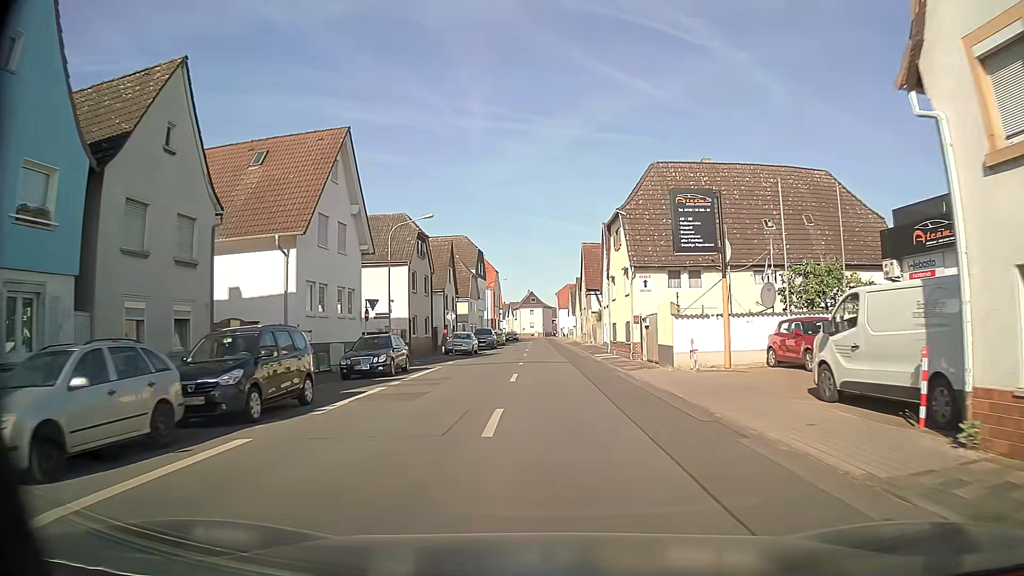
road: tertiary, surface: asphalt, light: Day
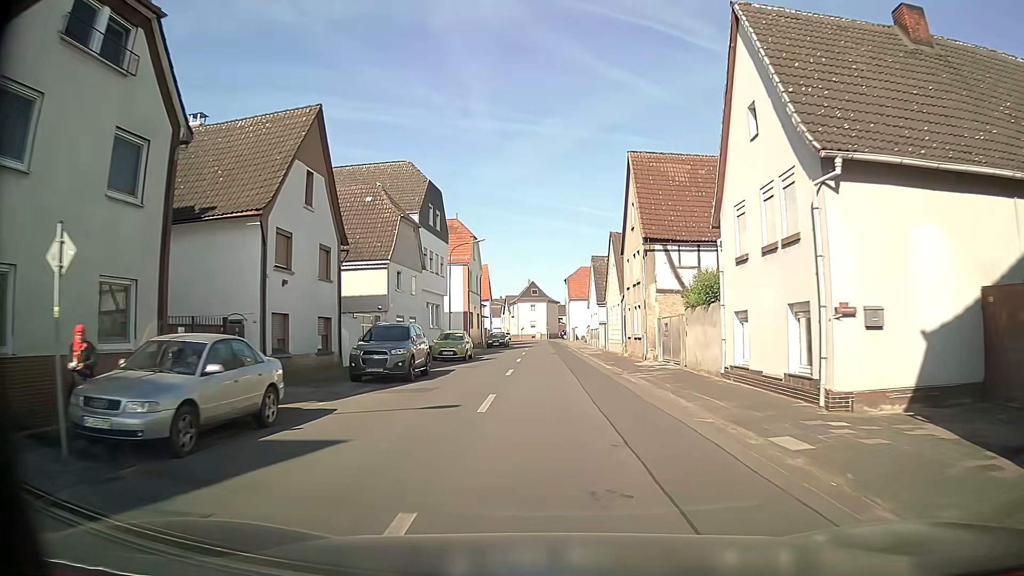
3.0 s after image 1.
(-0.1, +34.4) m; 0°
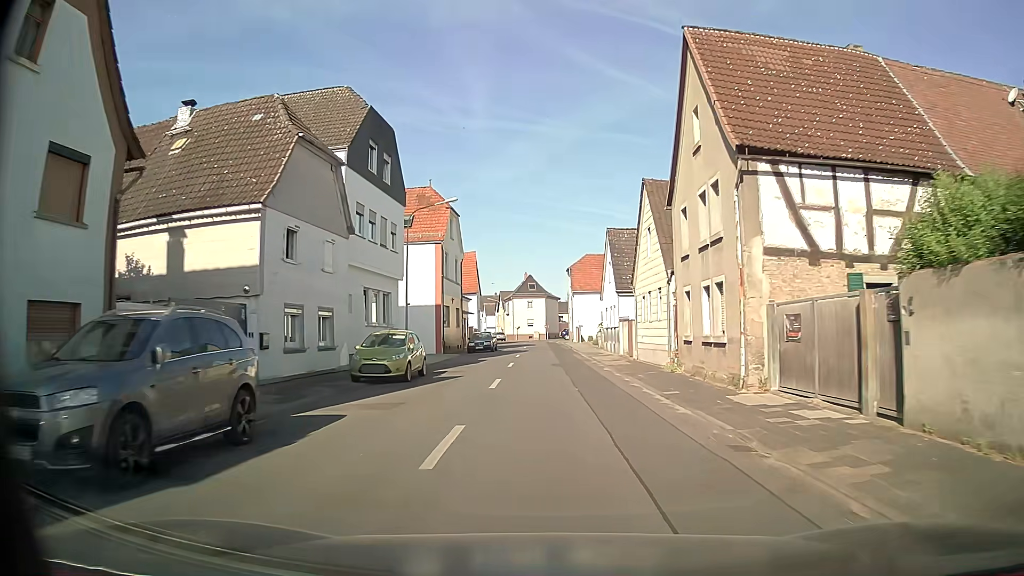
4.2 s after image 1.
(+0.1, +13.9) m; 0°
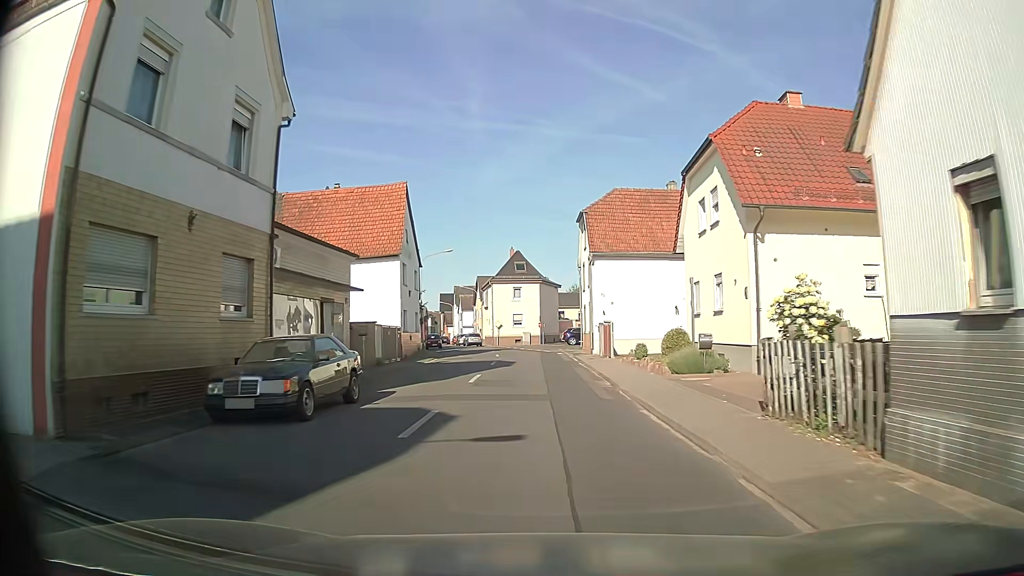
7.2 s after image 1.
(+0.4, +35.1) m; +1°
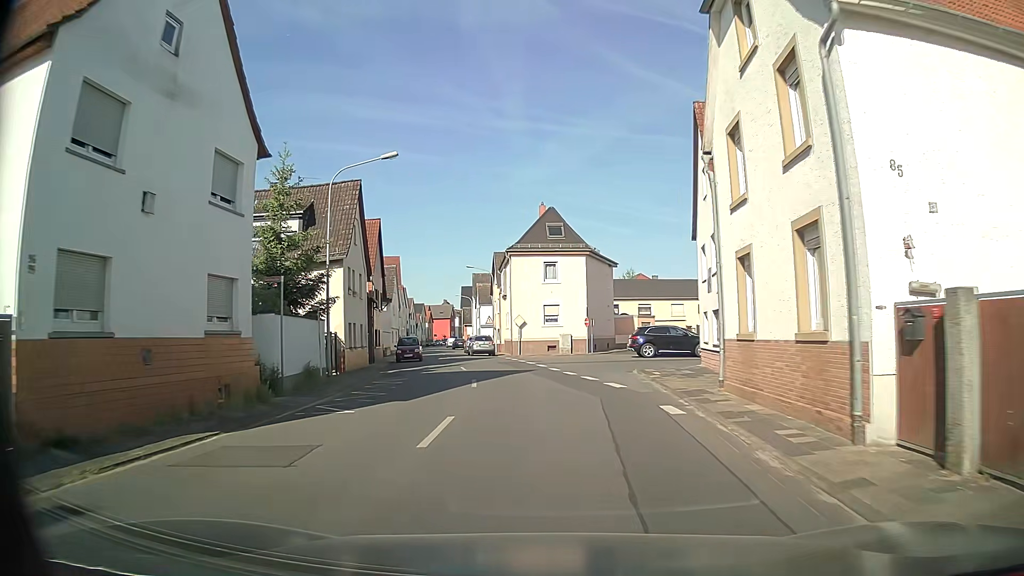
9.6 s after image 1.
(-0.6, +28.3) m; -3°
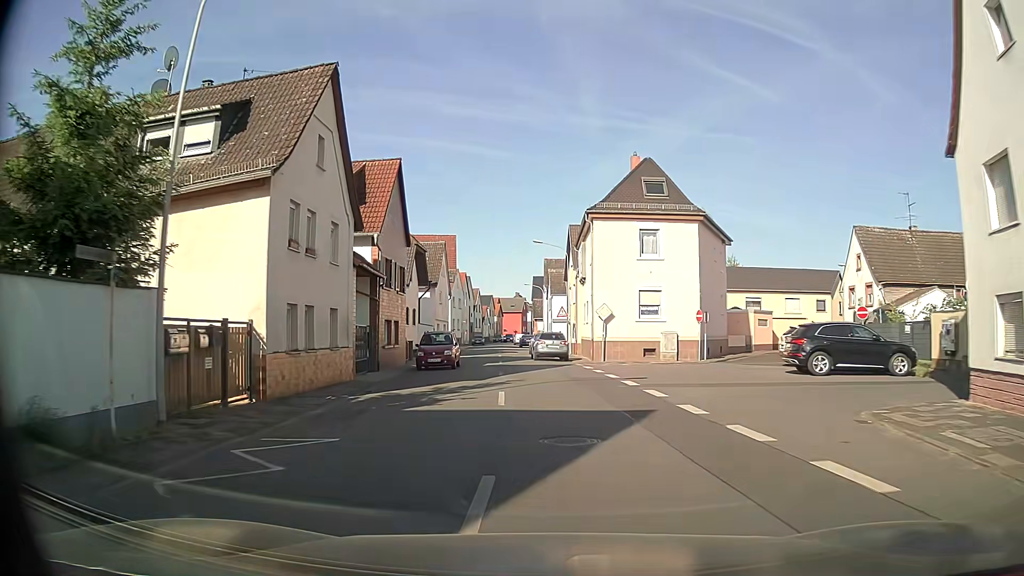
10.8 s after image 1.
(-0.8, +14.1) m; -7°
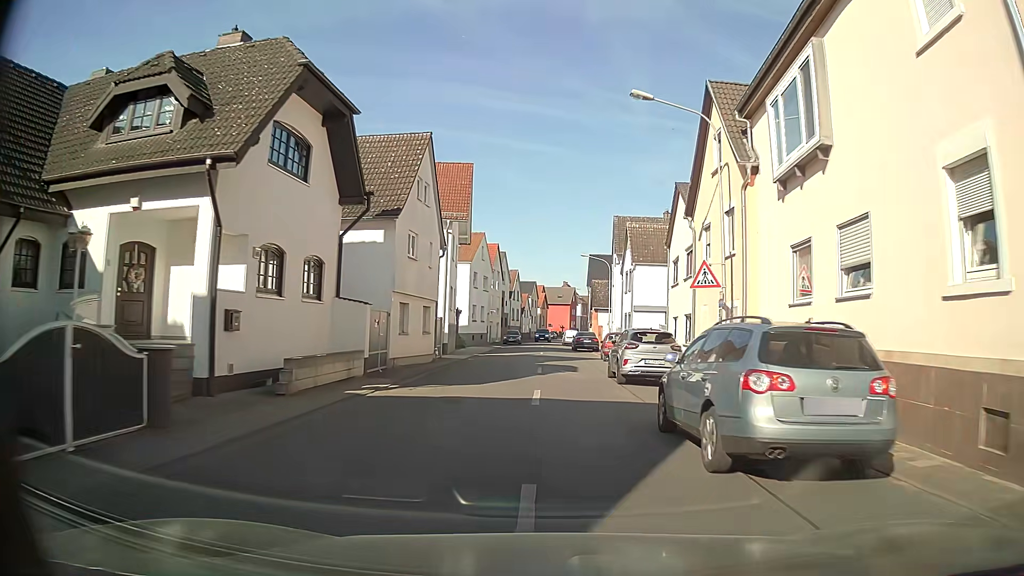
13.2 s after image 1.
(-1.5, +28.2) m; -3°
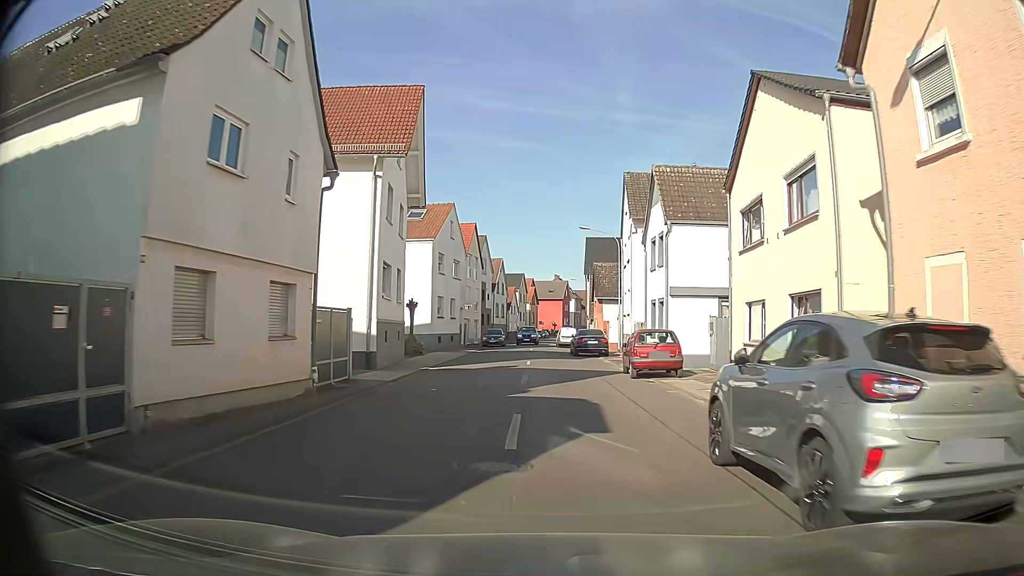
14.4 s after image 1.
(+0.1, +13.8) m; +1°
